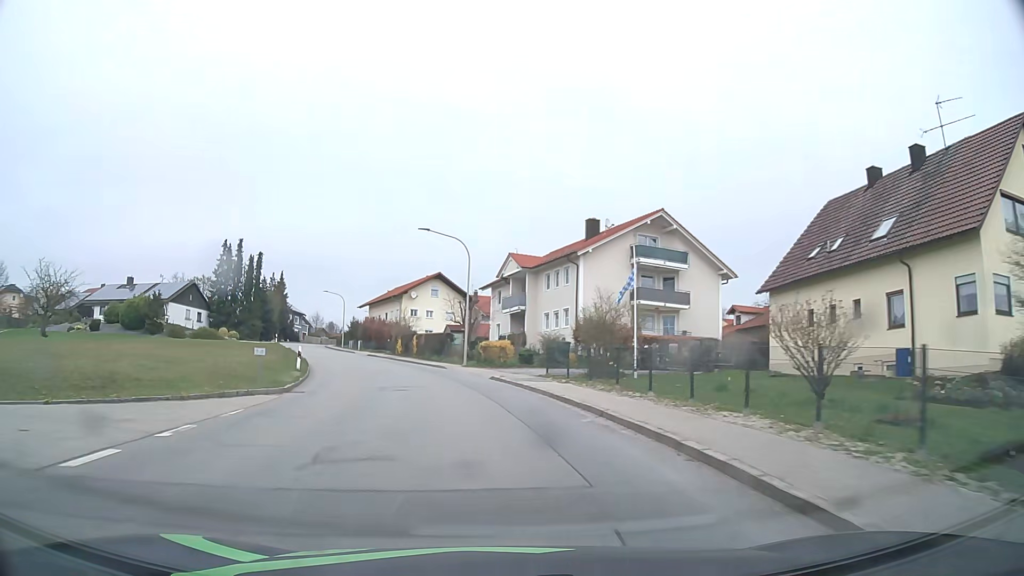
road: tertiary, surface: asphalt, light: Day
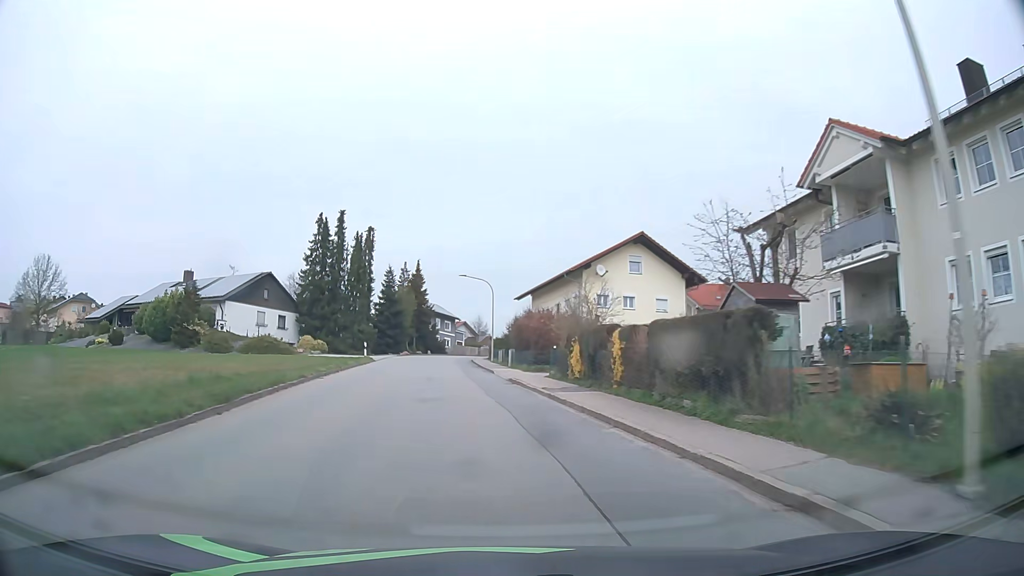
(-4.2, +31.0) m; -16°
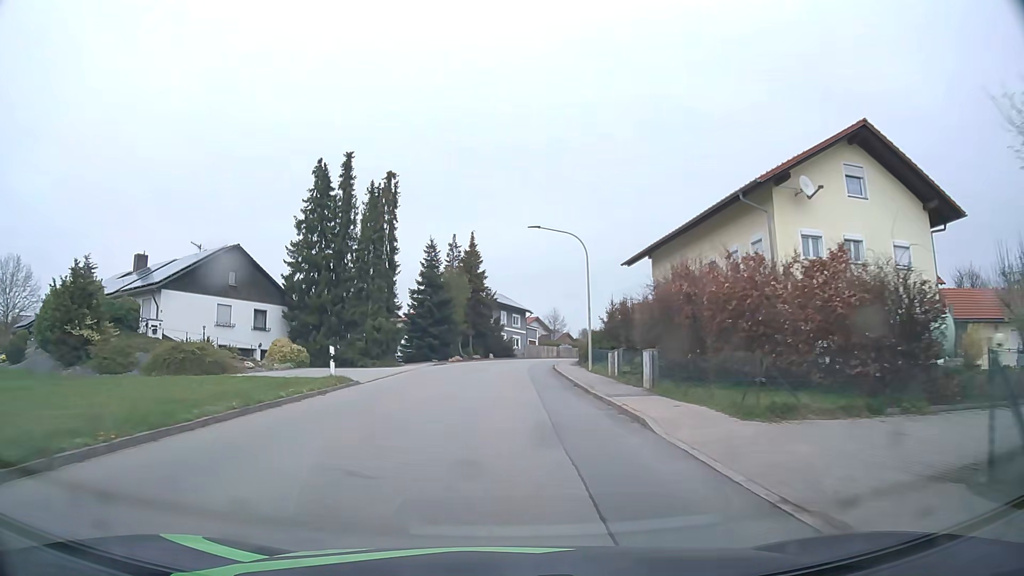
(-1.6, +23.5) m; -6°
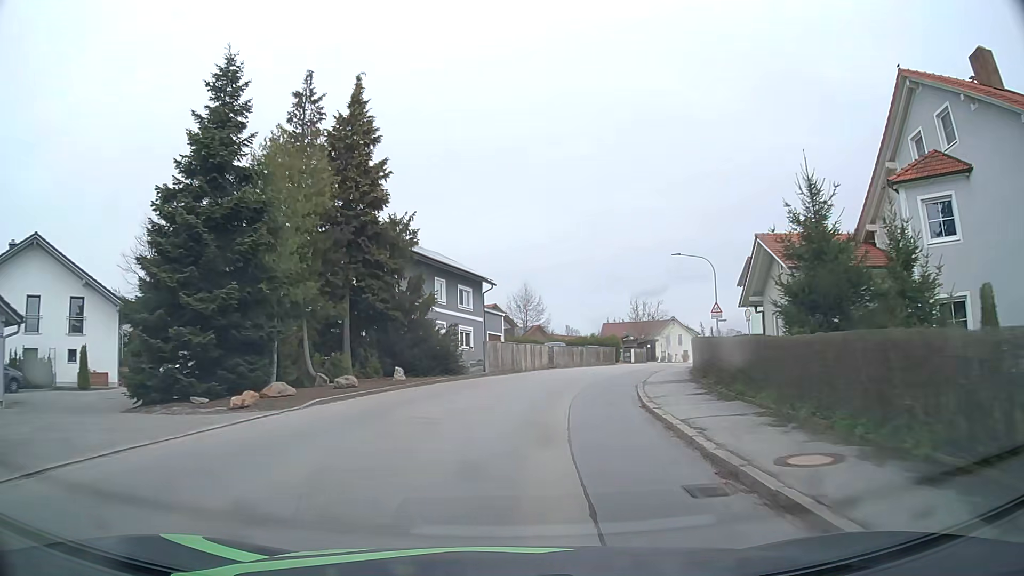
(+0.4, +39.8) m; +3°
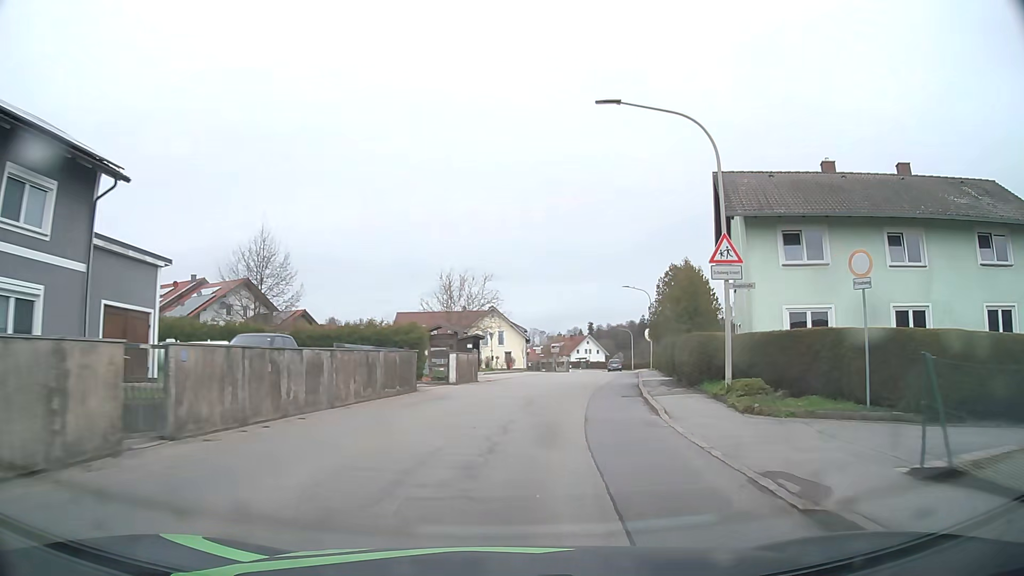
(+4.4, +30.0) m; +17°
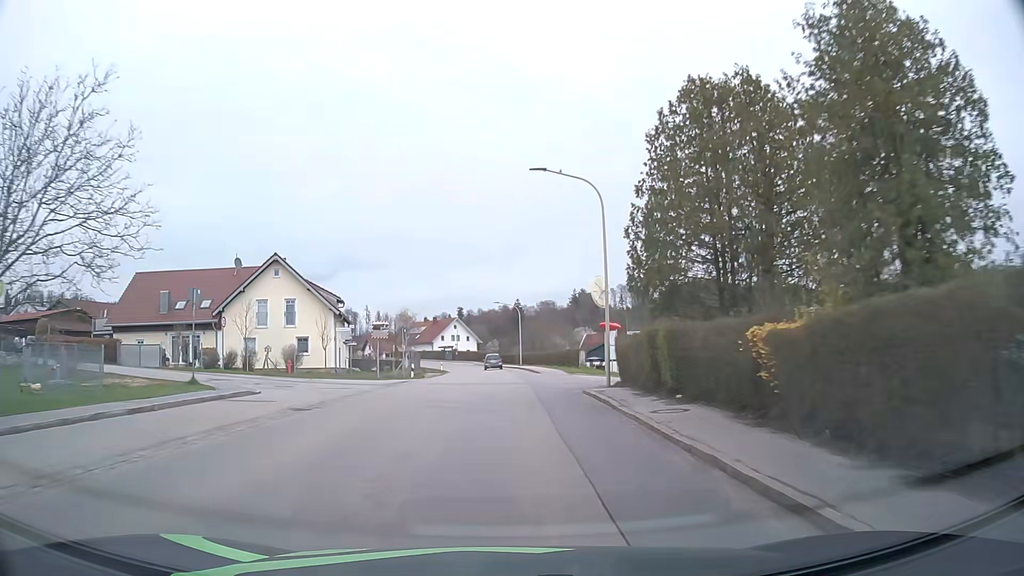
(+5.7, +38.8) m; +12°
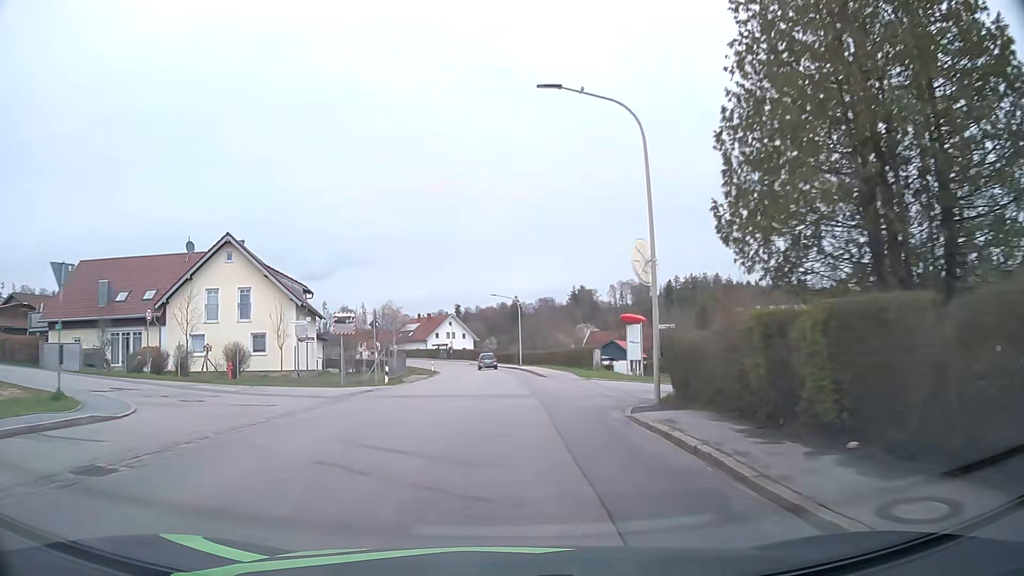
(0.0, +8.2) m; 0°
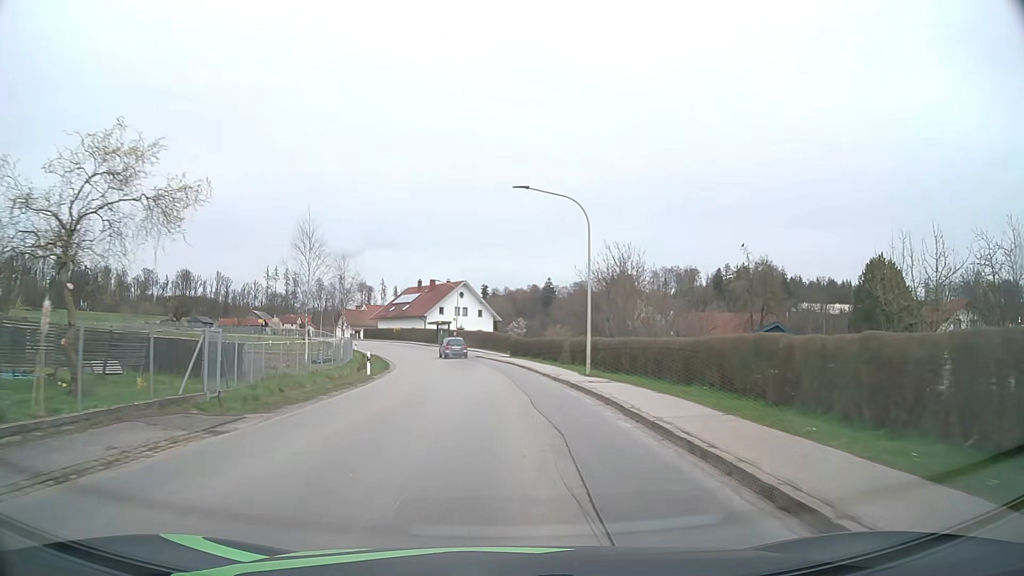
(-0.5, +42.0) m; -3°
(0, +10) (0, +20) (-1, +30) (-2, +40) (-4, +50) (-6, +59) (-9, +69) (-13, +78) (-17, +87) (-22, +96) m
